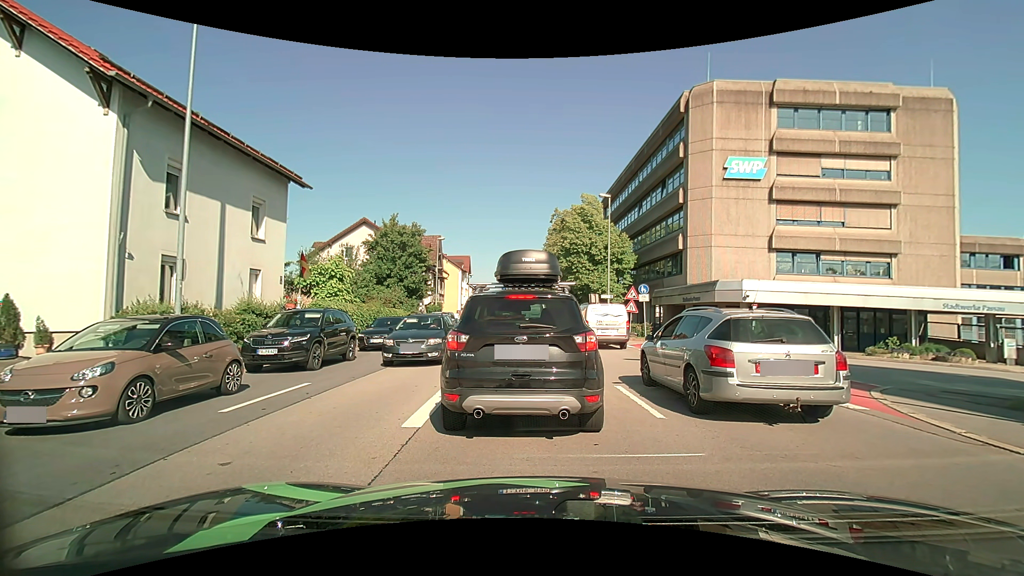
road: primary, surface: asphalt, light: Day
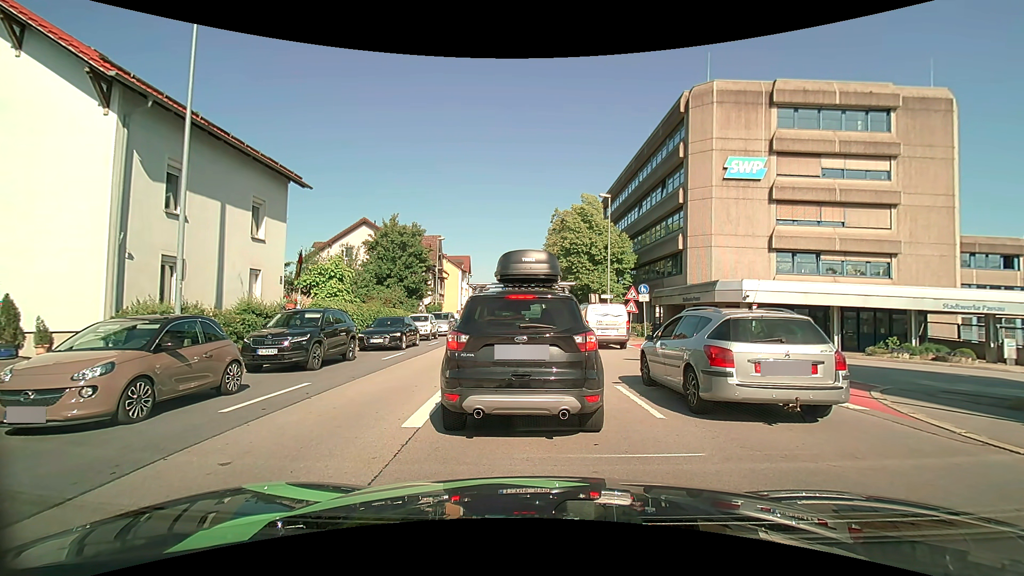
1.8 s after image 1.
(0.0, 0.0) m; 0°
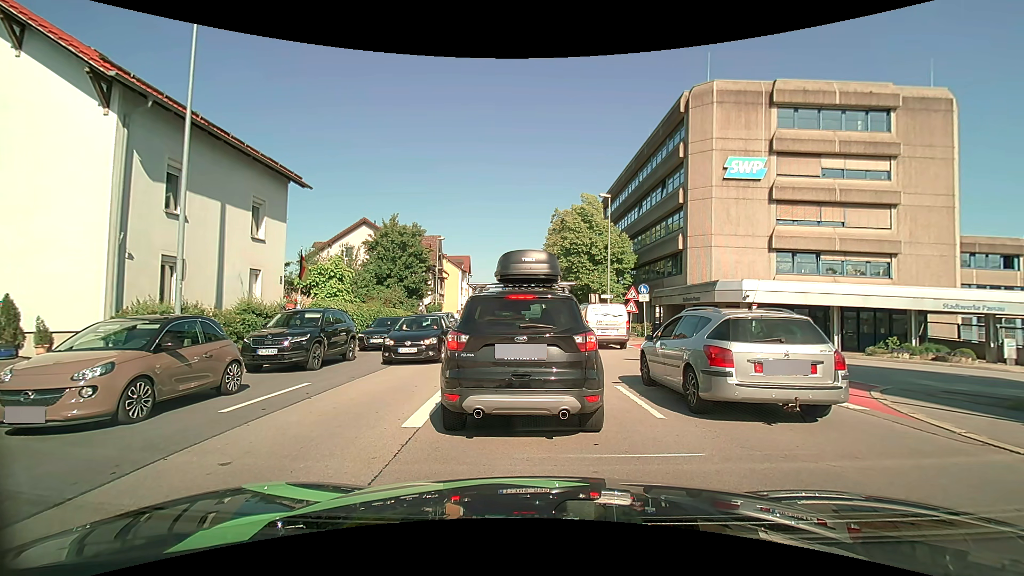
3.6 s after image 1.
(0.0, 0.0) m; 0°
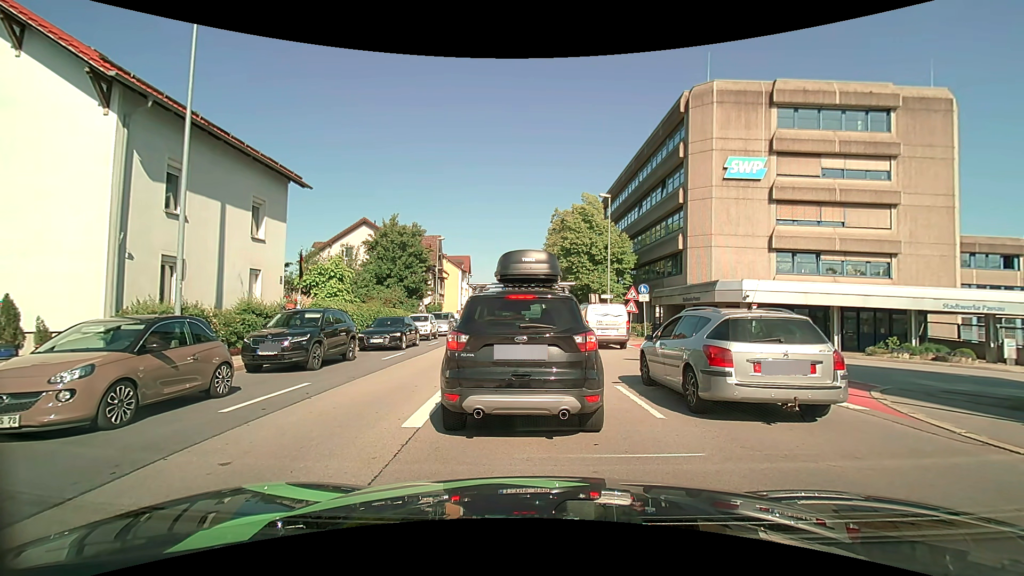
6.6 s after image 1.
(0.0, 0.0) m; 0°
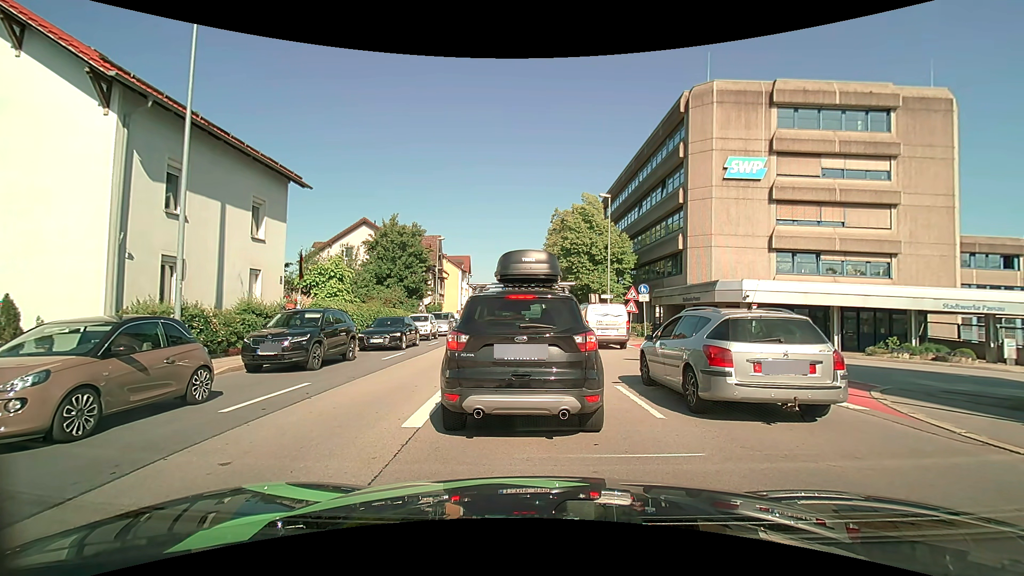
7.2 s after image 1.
(0.0, 0.0) m; 0°
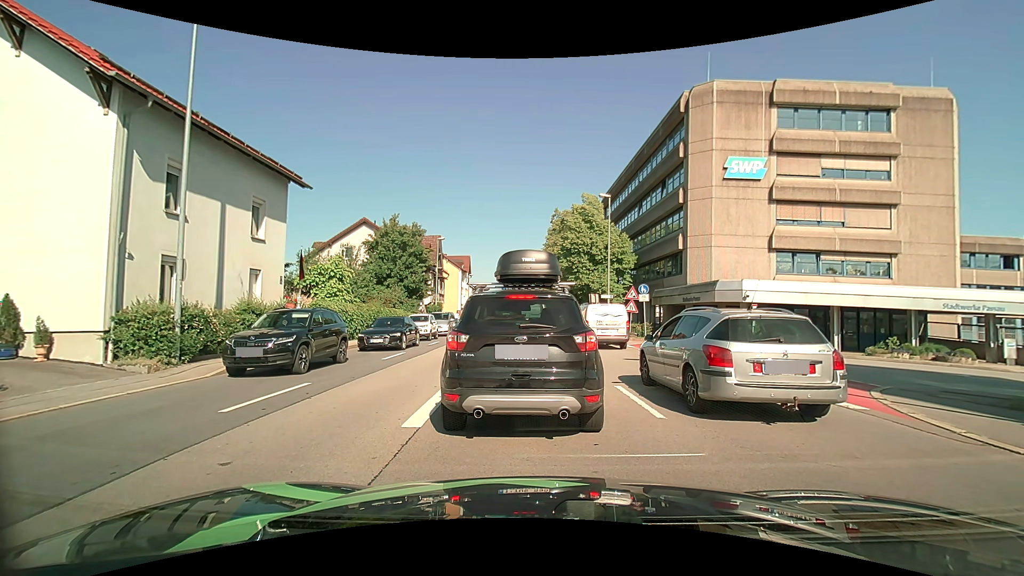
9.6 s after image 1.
(0.0, 0.0) m; 0°
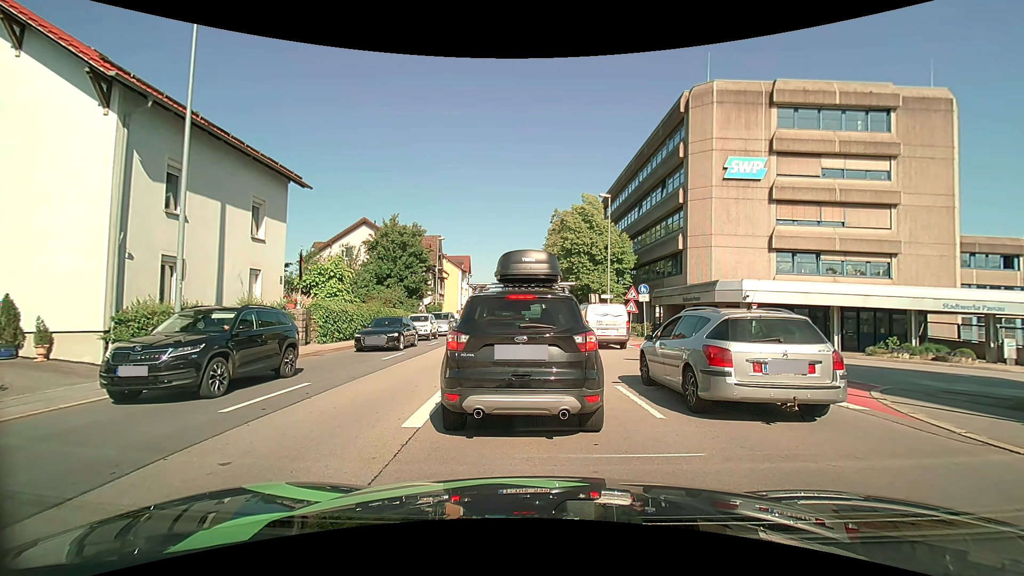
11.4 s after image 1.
(0.0, 0.0) m; 0°
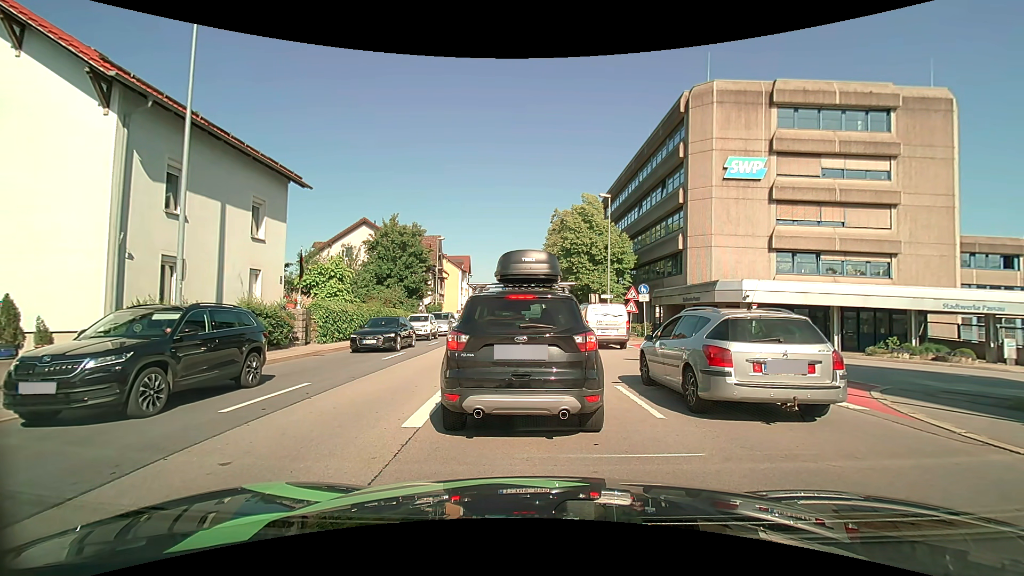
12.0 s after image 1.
(0.0, 0.0) m; 0°
